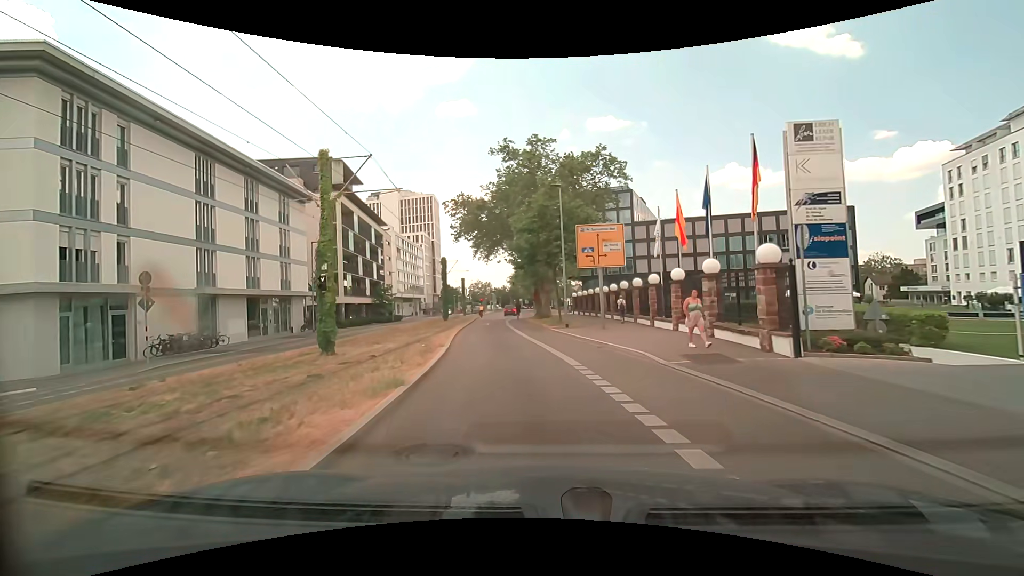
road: secondary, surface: asphalt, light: Day
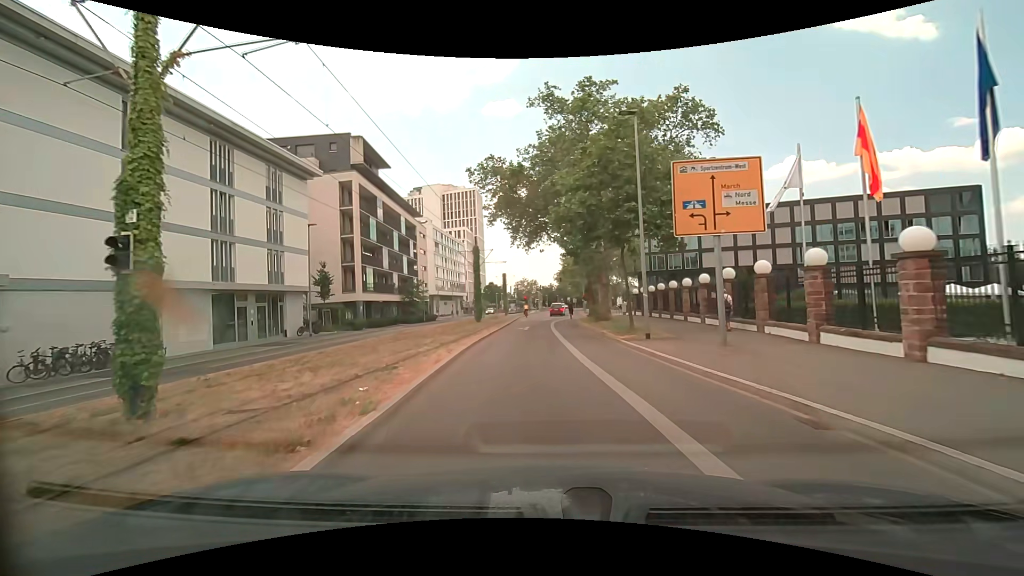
(-0.5, +10.3) m; -6°
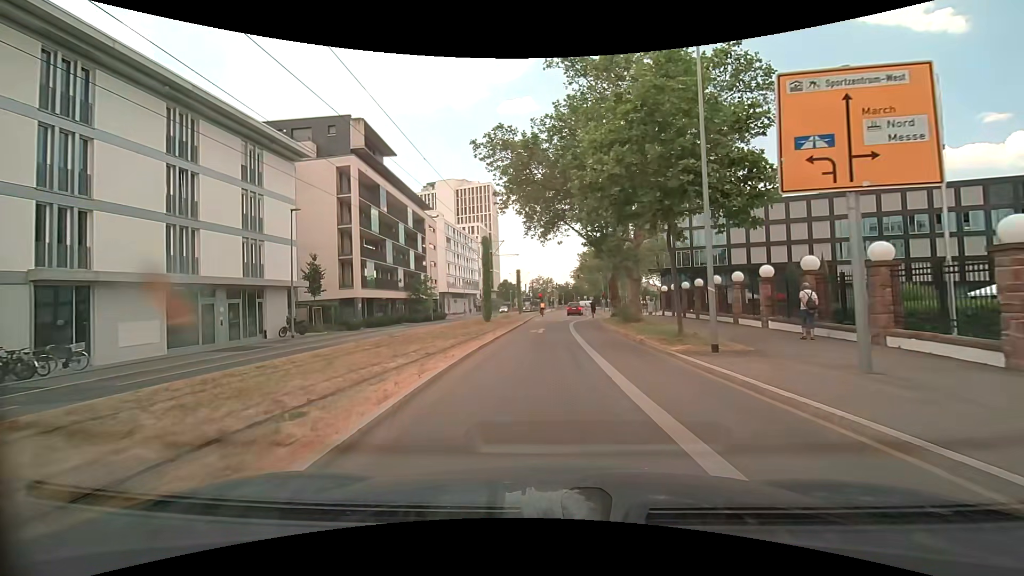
(-0.1, +5.1) m; -3°
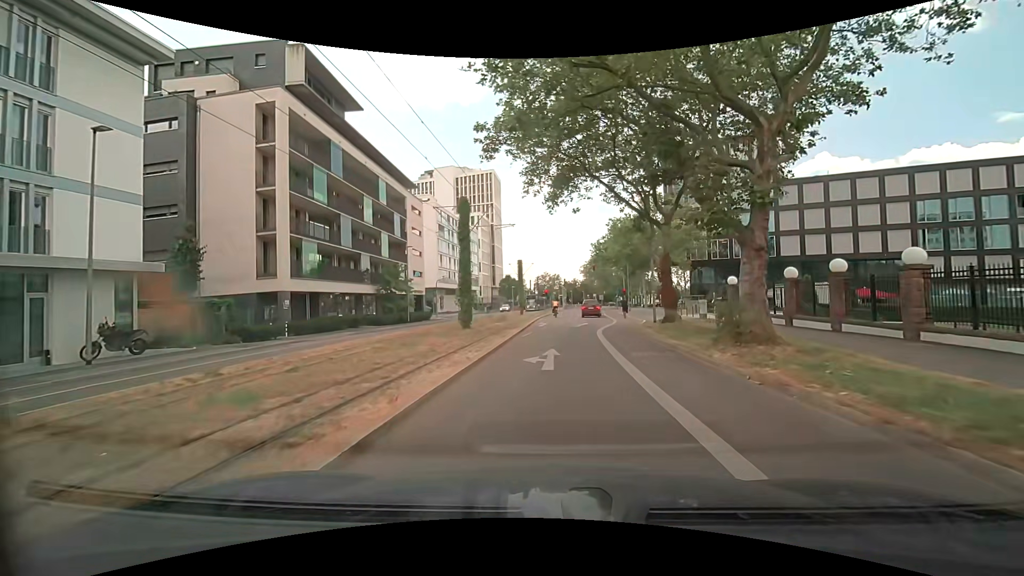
(+0.1, +14.7) m; 0°
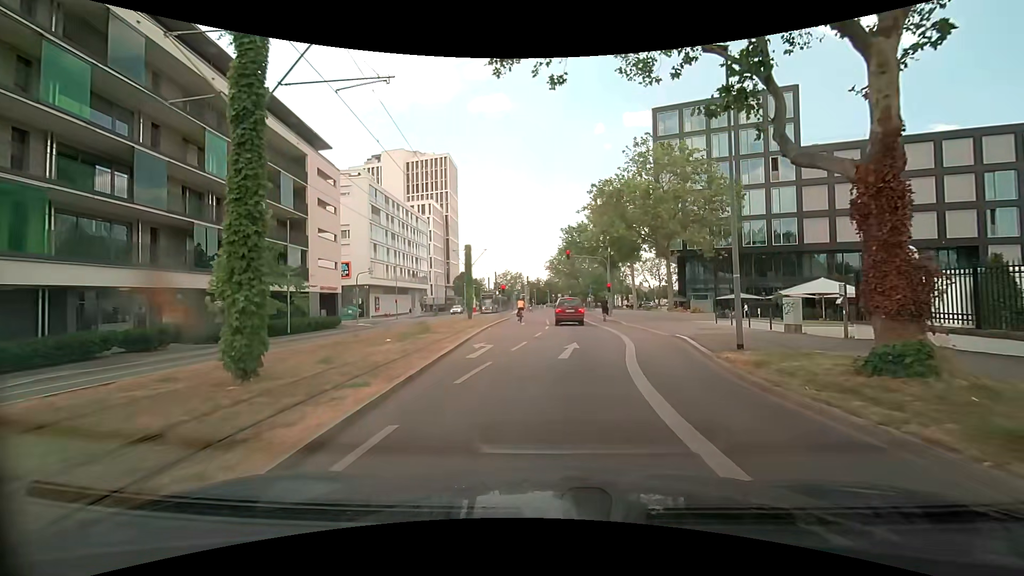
(+0.5, +17.7) m; +5°
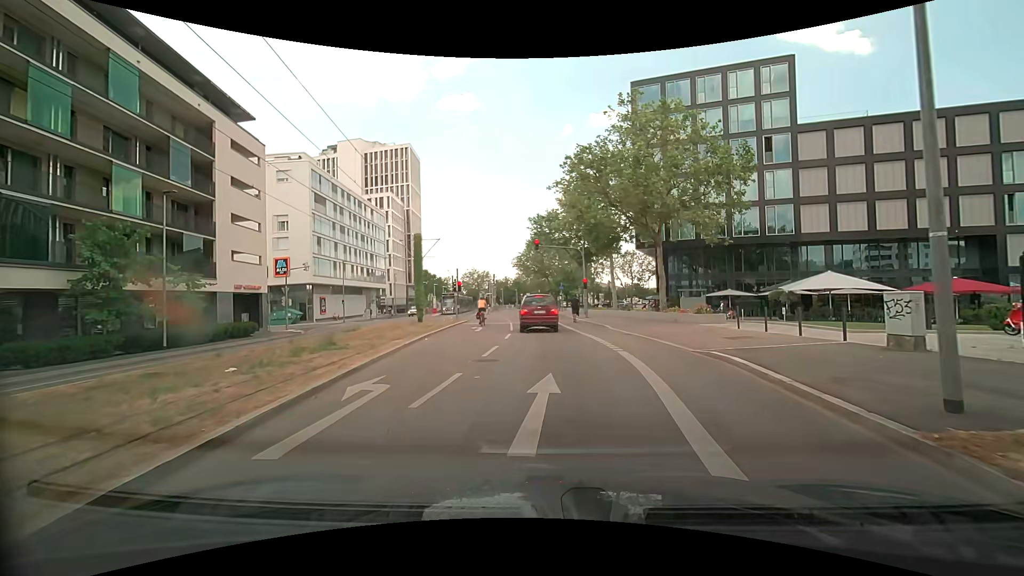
(+0.3, +7.8) m; +4°
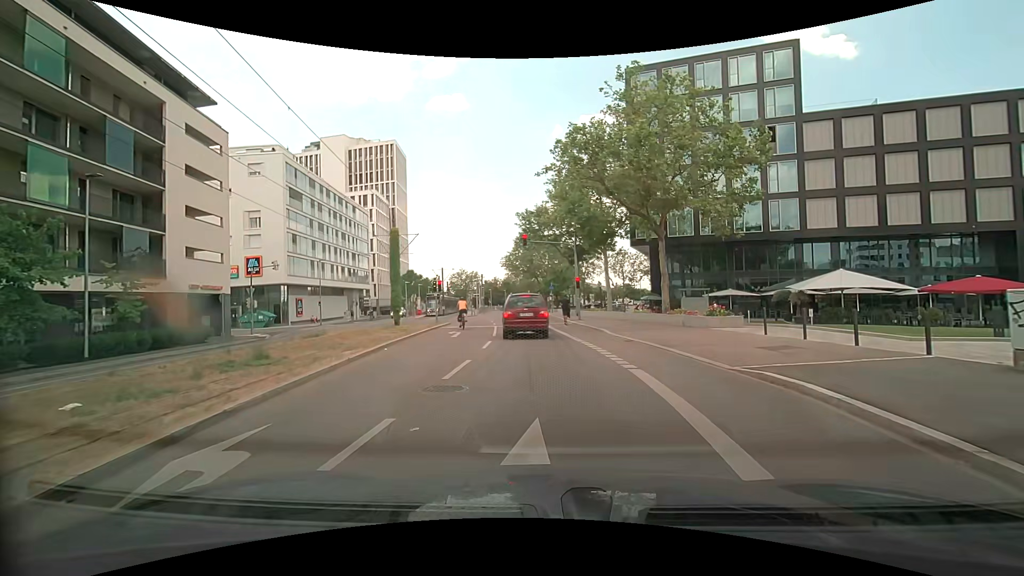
(0.0, +3.5) m; 0°
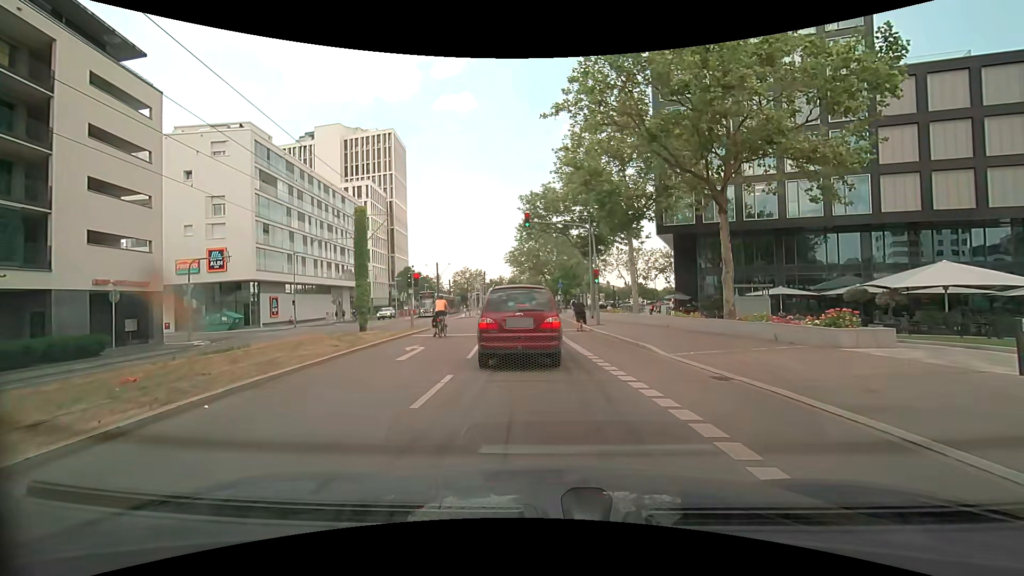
(0.0, +8.2) m; 0°
(0, +10) (-1, +20) (-2, +30) (-2, +40) (-3, +50) (-3, +60) (-4, +70) (-5, +80) (-6, +90) (-6, +100) m
